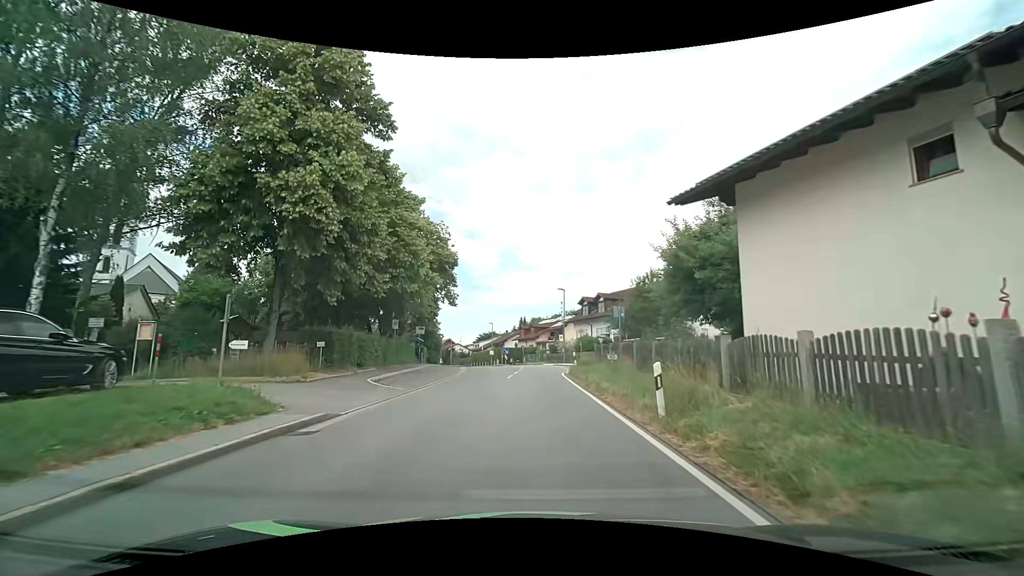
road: secondary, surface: asphalt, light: Day
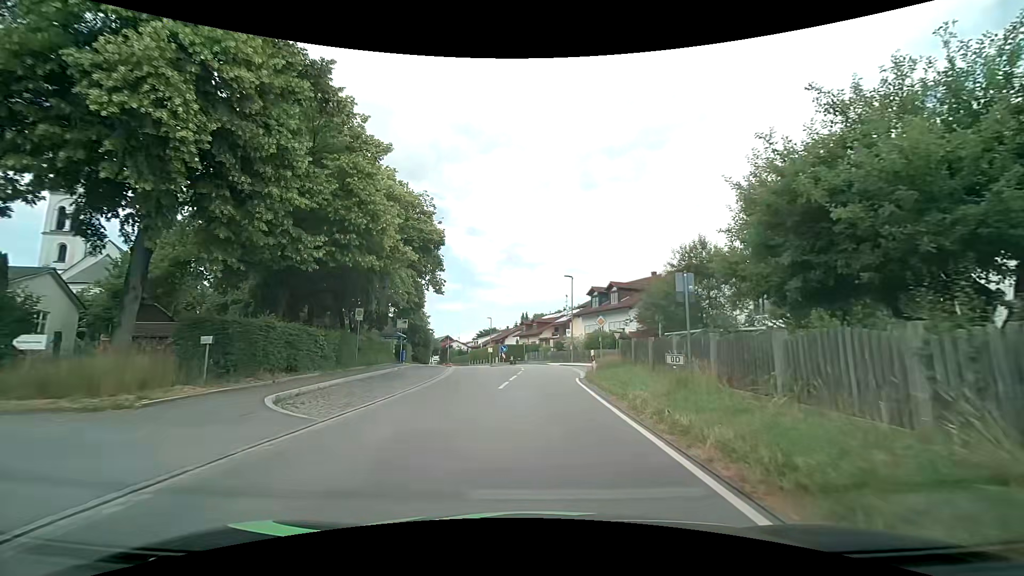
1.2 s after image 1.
(0.0, +7.9) m; 0°
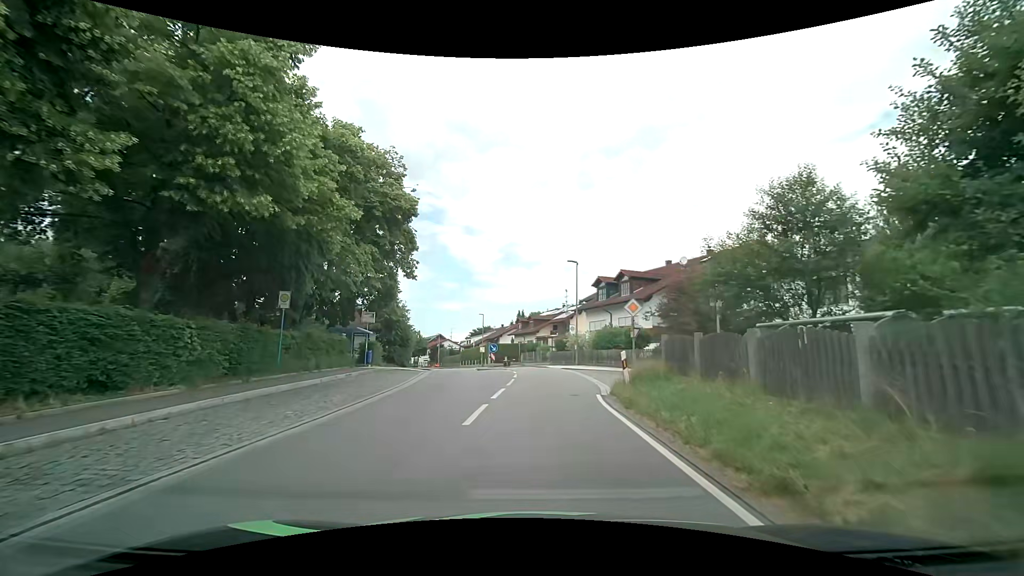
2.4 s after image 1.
(0.0, +8.0) m; 0°
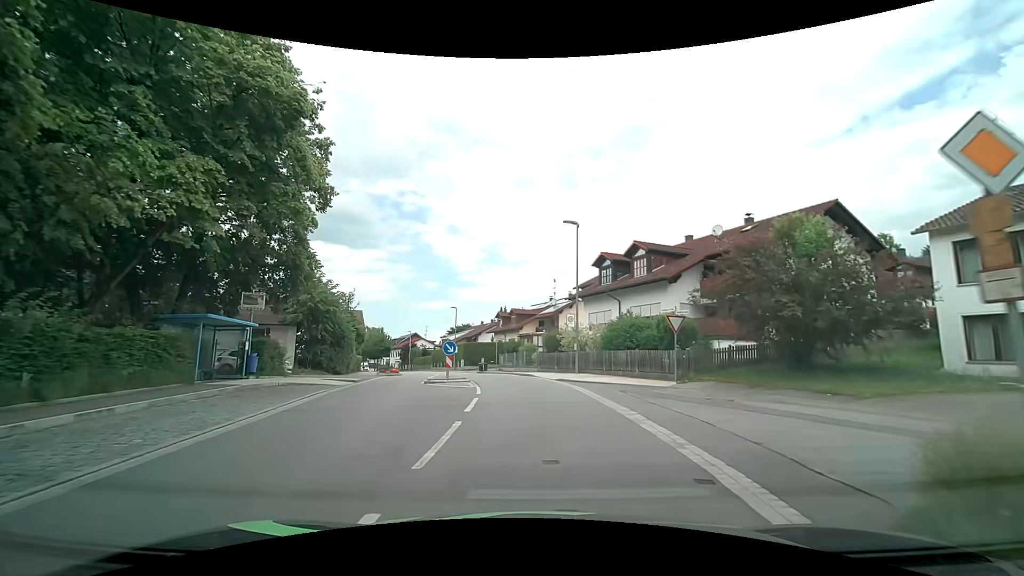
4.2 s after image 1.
(+0.3, +12.3) m; +2°
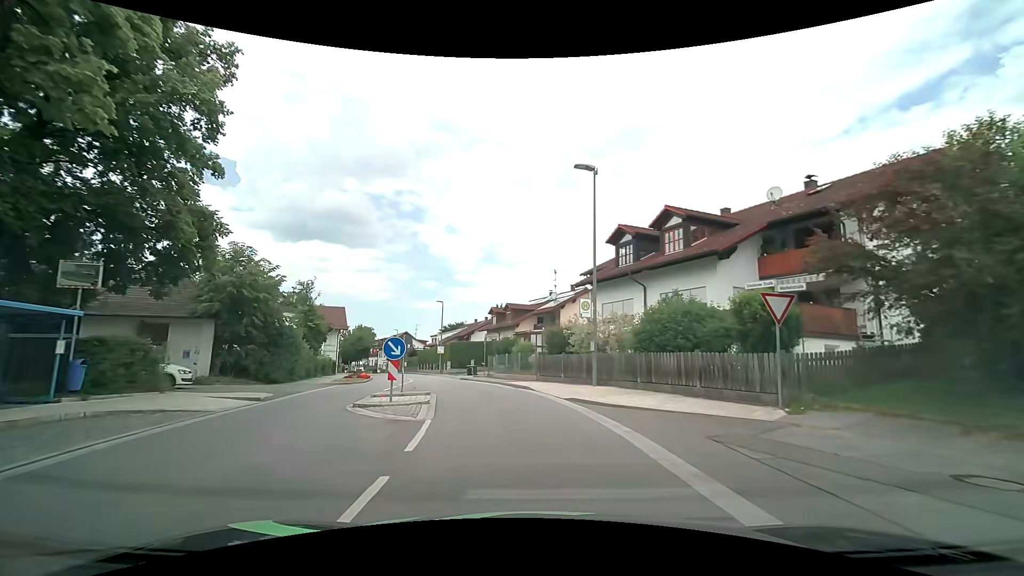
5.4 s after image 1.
(0.0, +8.3) m; +1°
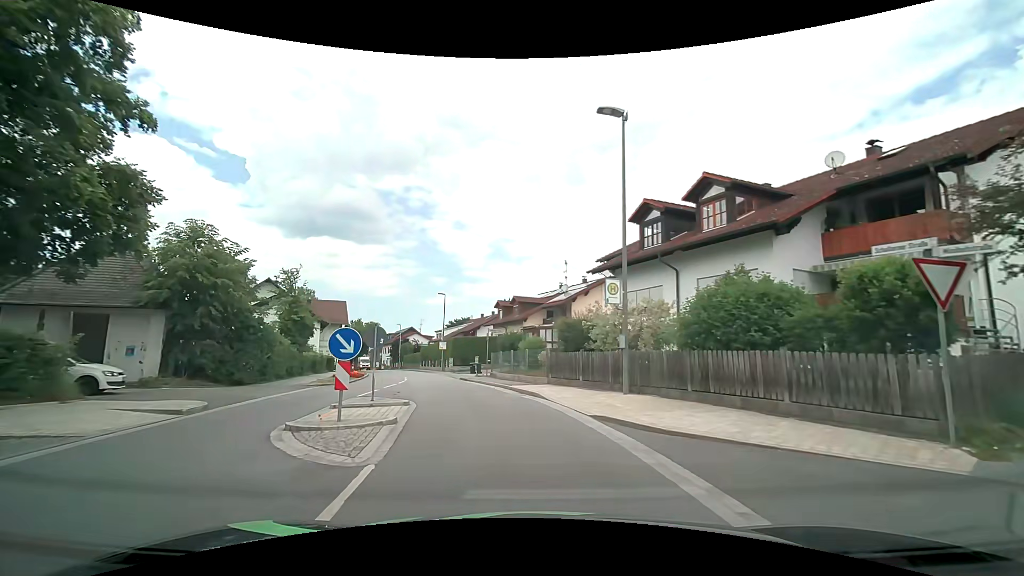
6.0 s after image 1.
(0.0, +4.2) m; -1°
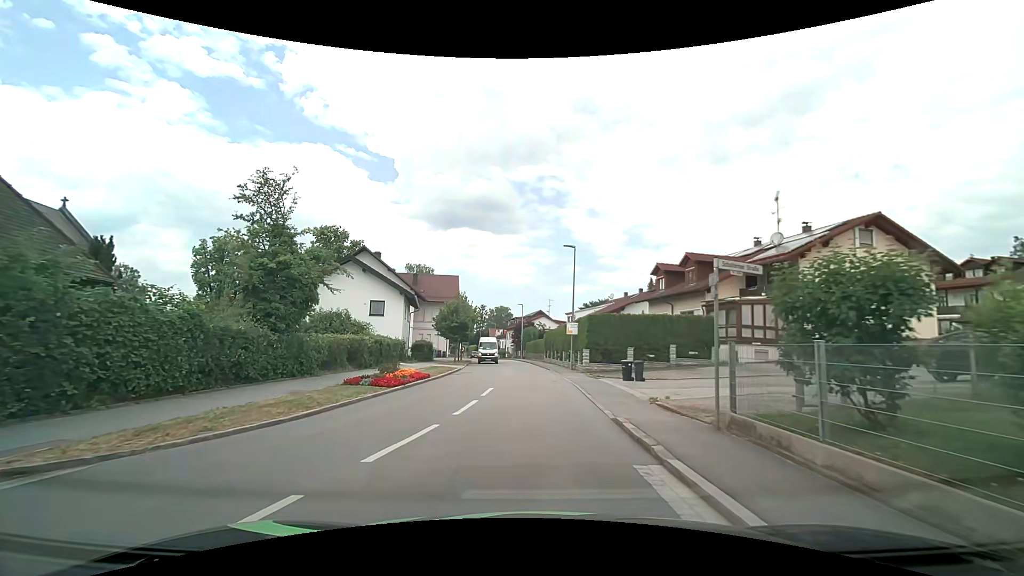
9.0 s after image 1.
(-2.7, +19.9) m; -15°
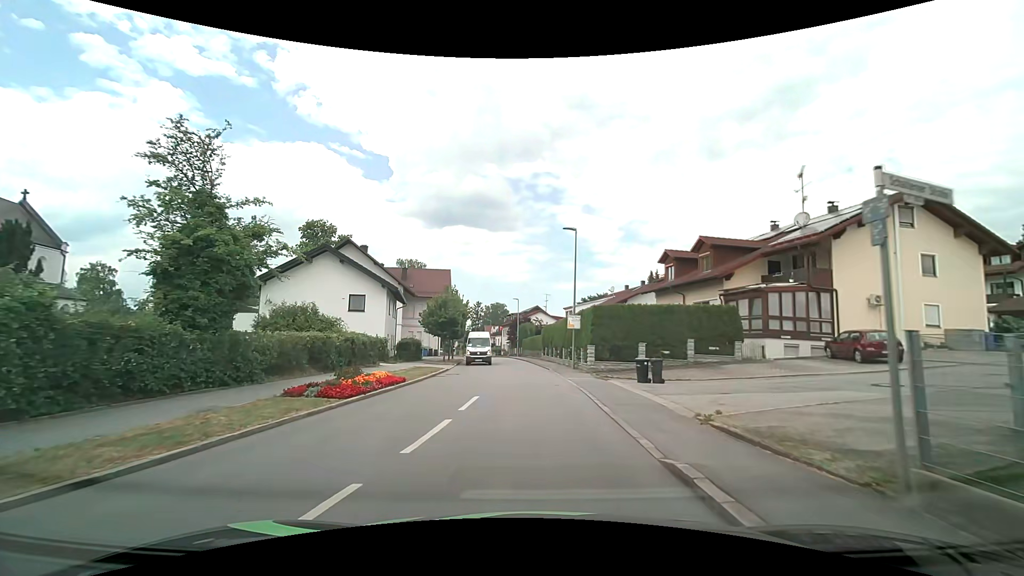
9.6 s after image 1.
(0.0, +3.9) m; 0°
(0, +10) (0, +20) (-1, +30) (-1, +40) (-2, +50) (-3, +60) (-5, +70) (-6, +80) (-8, +90) (-10, +99) m
